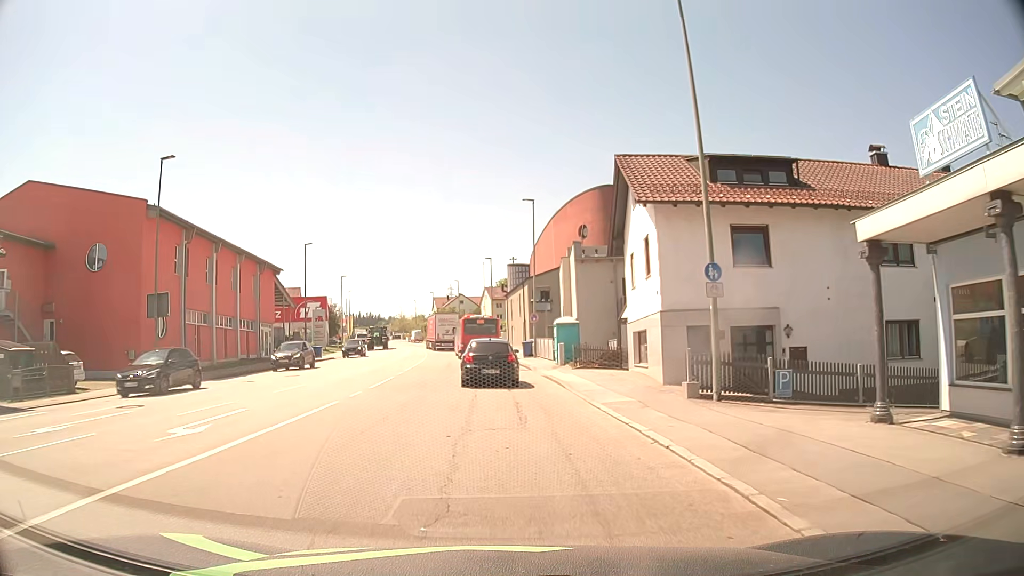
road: tertiary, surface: asphalt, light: Day
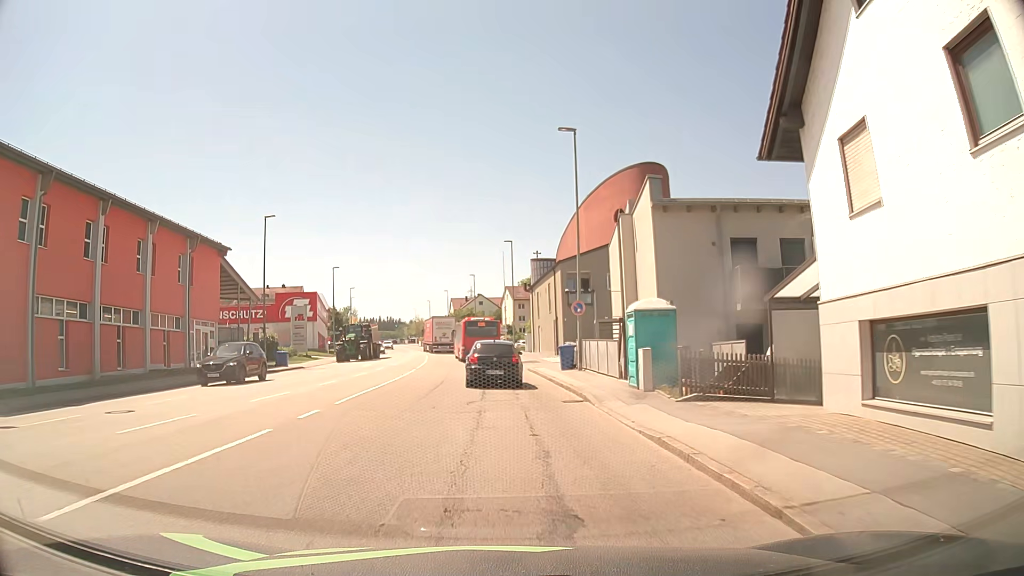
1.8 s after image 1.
(-0.2, +15.6) m; -2°
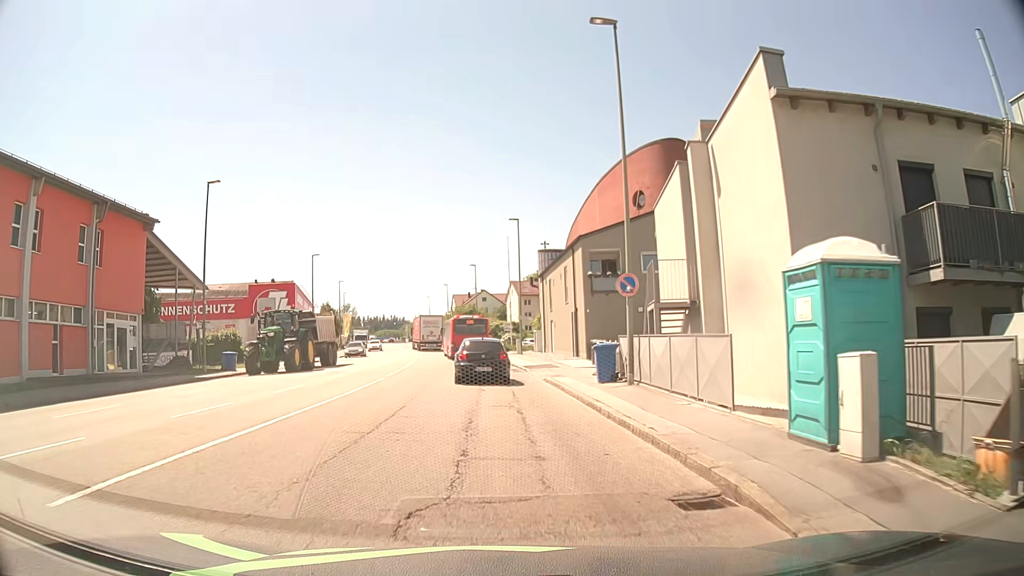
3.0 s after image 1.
(-0.1, +10.4) m; 0°
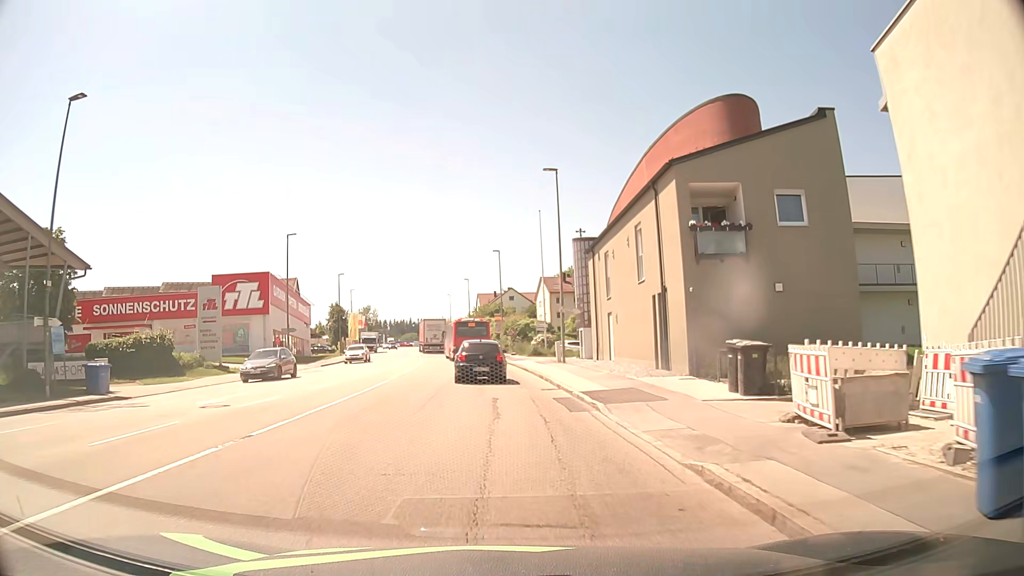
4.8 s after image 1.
(-0.4, +15.9) m; -3°
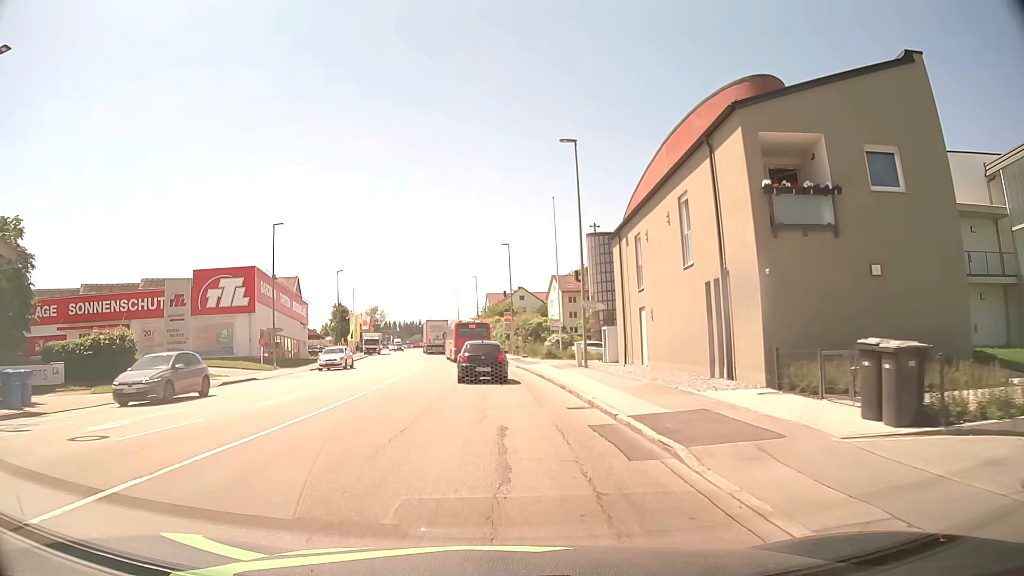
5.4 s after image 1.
(-0.1, +5.5) m; 0°
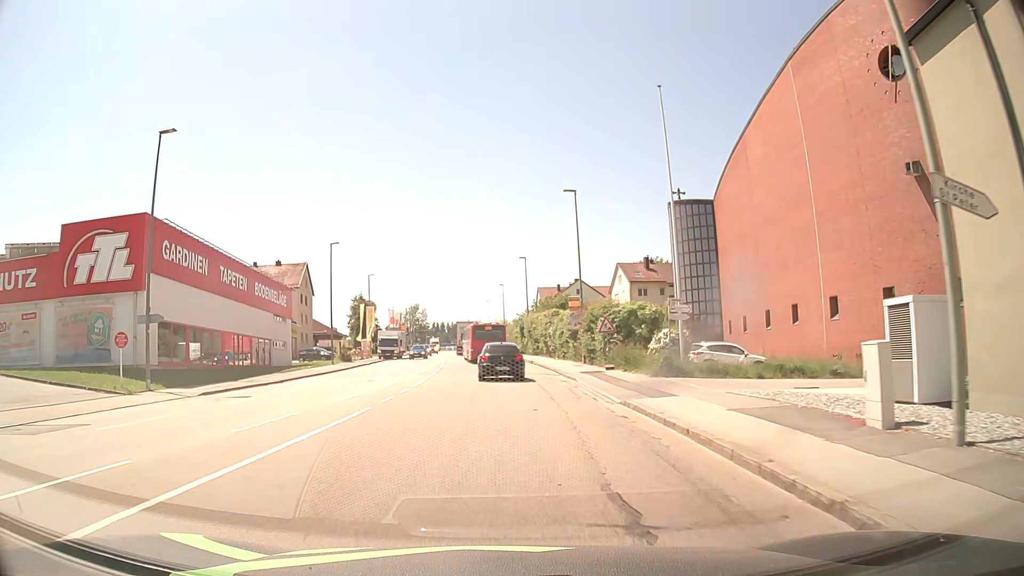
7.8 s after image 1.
(-1.1, +23.0) m; -5°
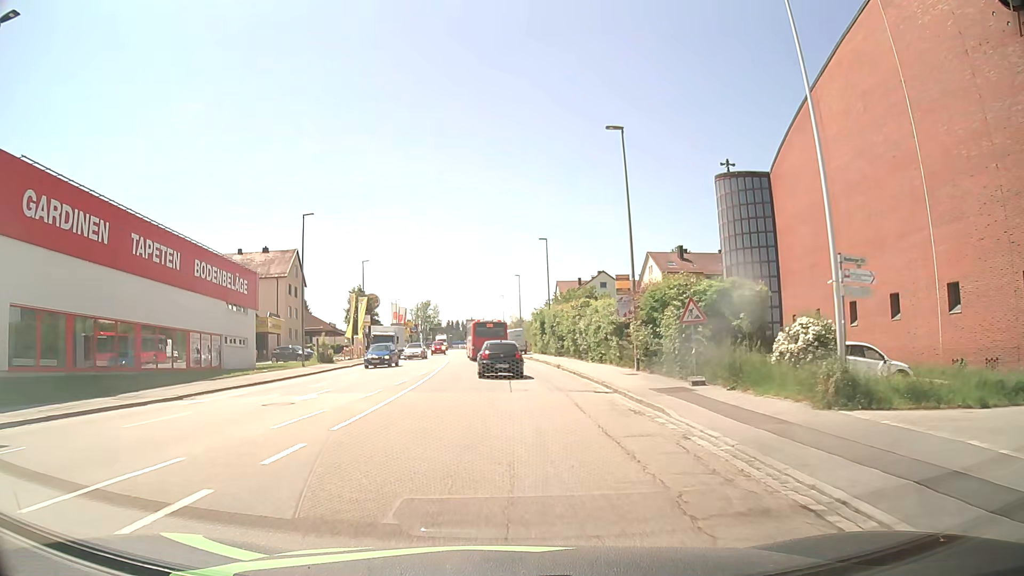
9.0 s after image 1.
(-0.1, +12.1) m; -1°
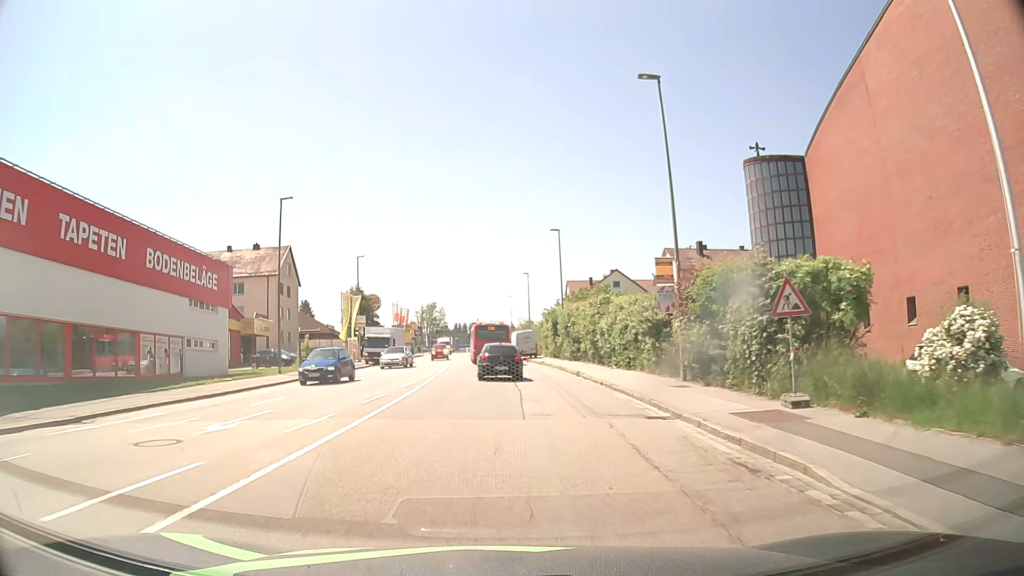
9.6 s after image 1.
(0.0, +6.2) m; 0°
(0, +10) (0, +20) (-1, +30) (-1, +40) (-2, +50) (-2, +60) (-3, +70) (-3, +80) (-3, +90) (-3, +100) m
